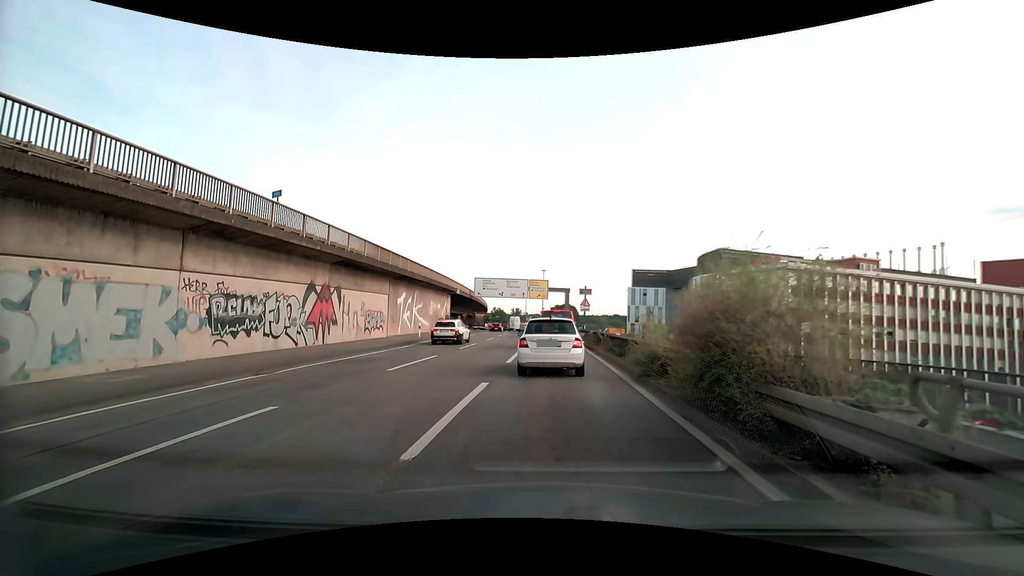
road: motorway_link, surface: asphalt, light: Day
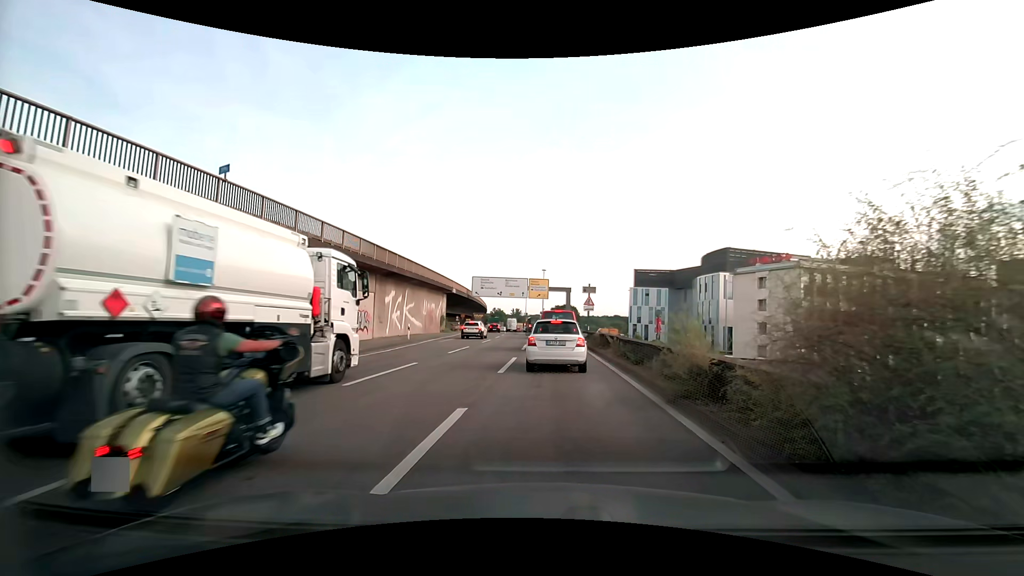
(0.0, +3.2) m; +1°
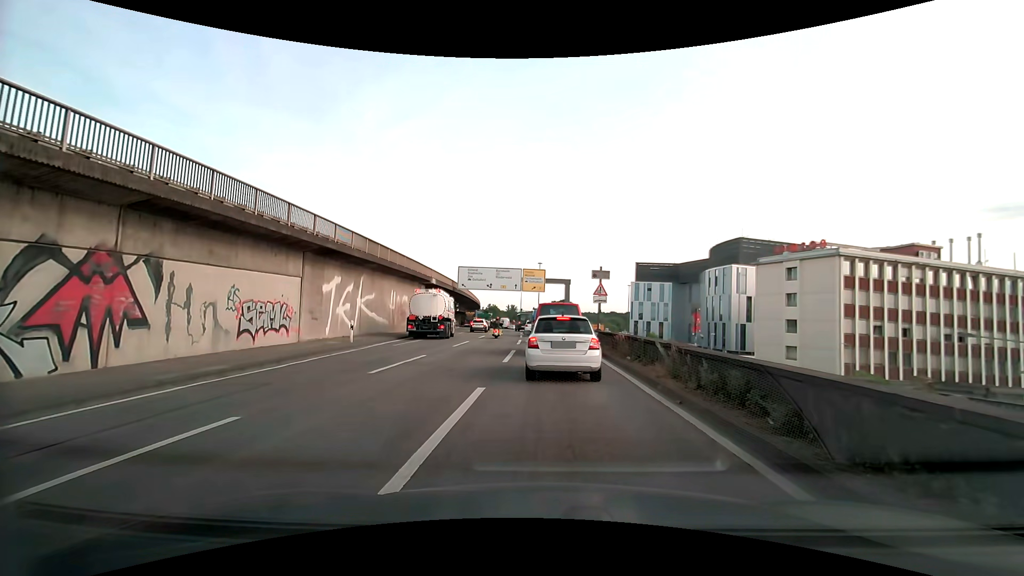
(0.0, +9.8) m; 0°
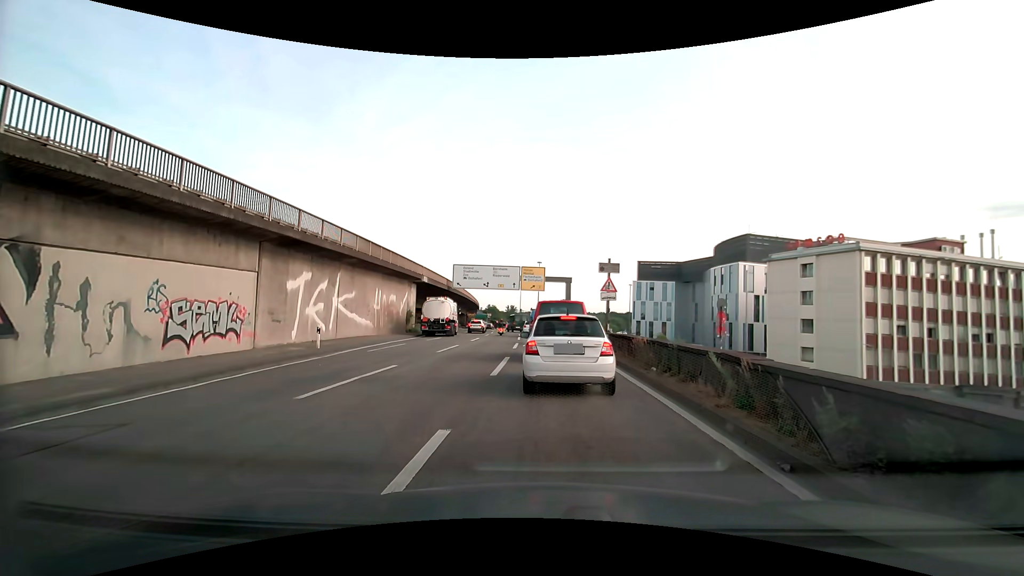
(0.0, +3.7) m; 0°
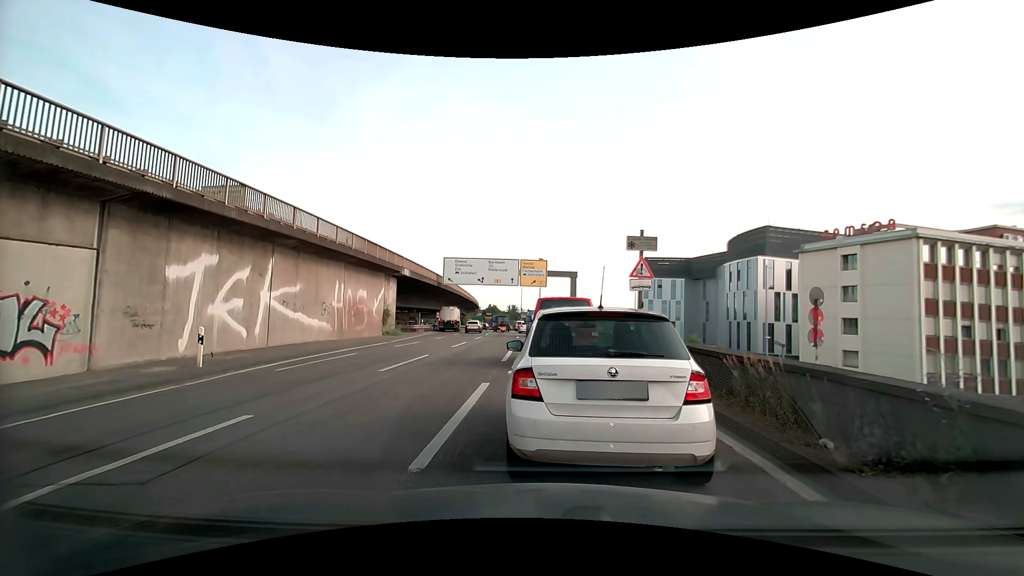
(0.0, +7.4) m; -1°
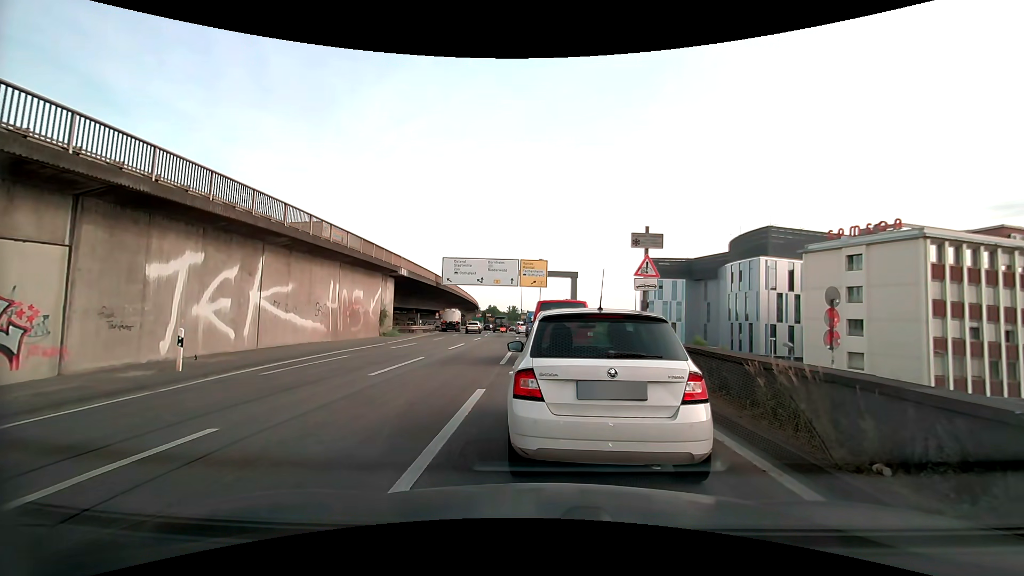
(0.0, +0.8) m; 0°
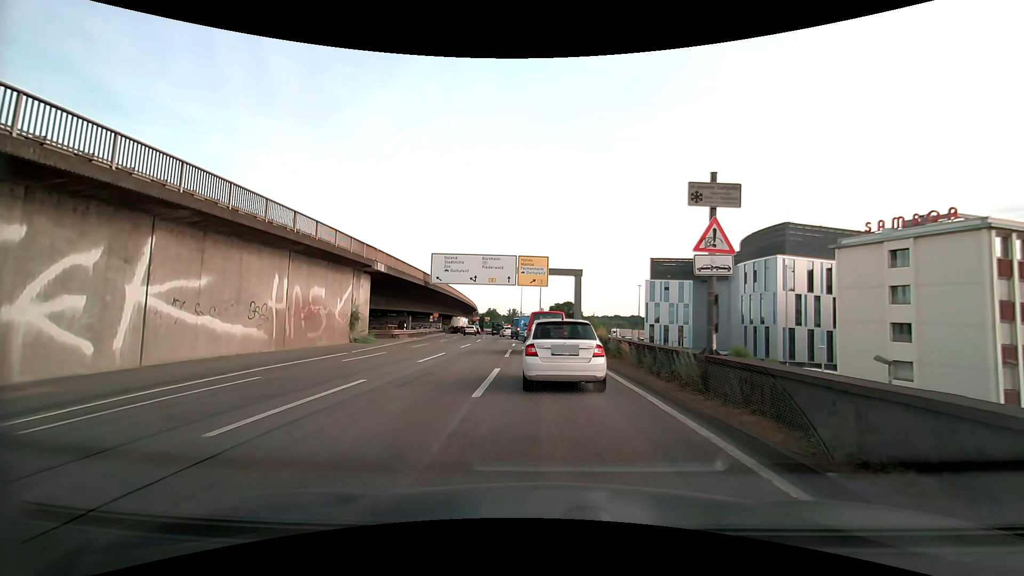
(0.0, +6.4) m; 0°
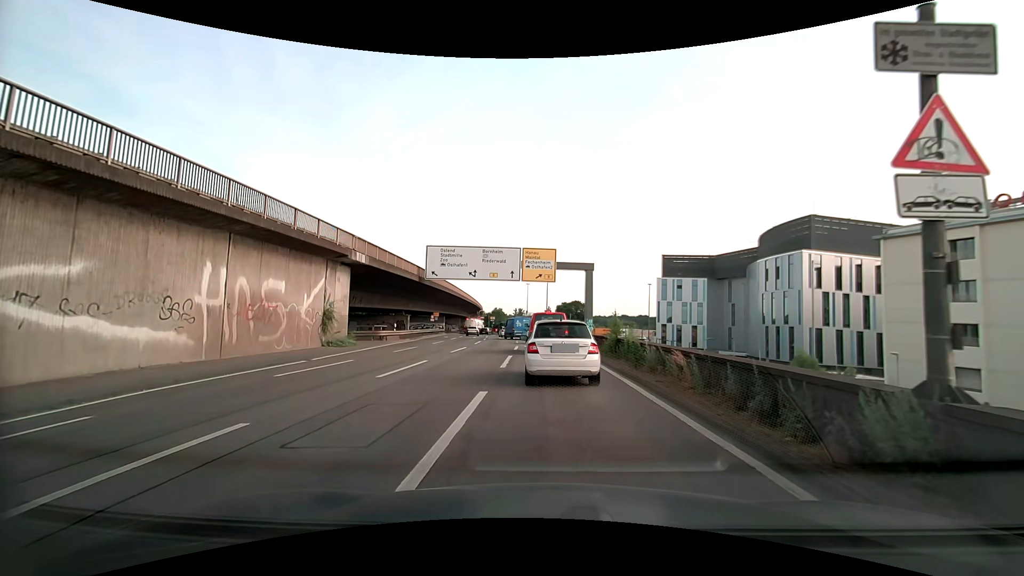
(0.0, +5.4) m; -1°
(0, +10) (-1, +20) (-2, +30) (-3, +40) (-4, +50) (-4, +60) (-5, +70) (-6, +80) (-5, +90) (-4, +100) m
